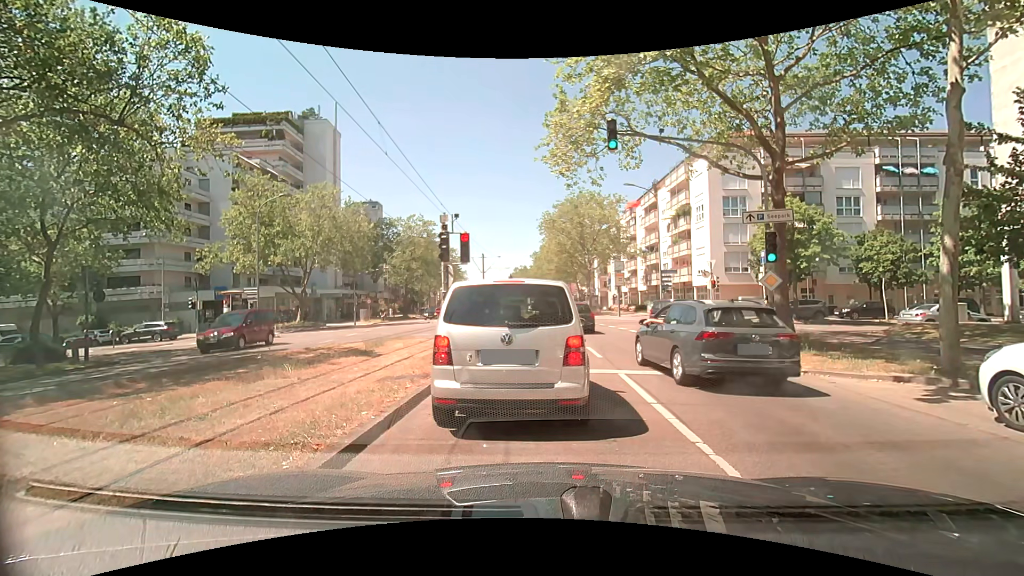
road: tertiary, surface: asphalt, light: Day
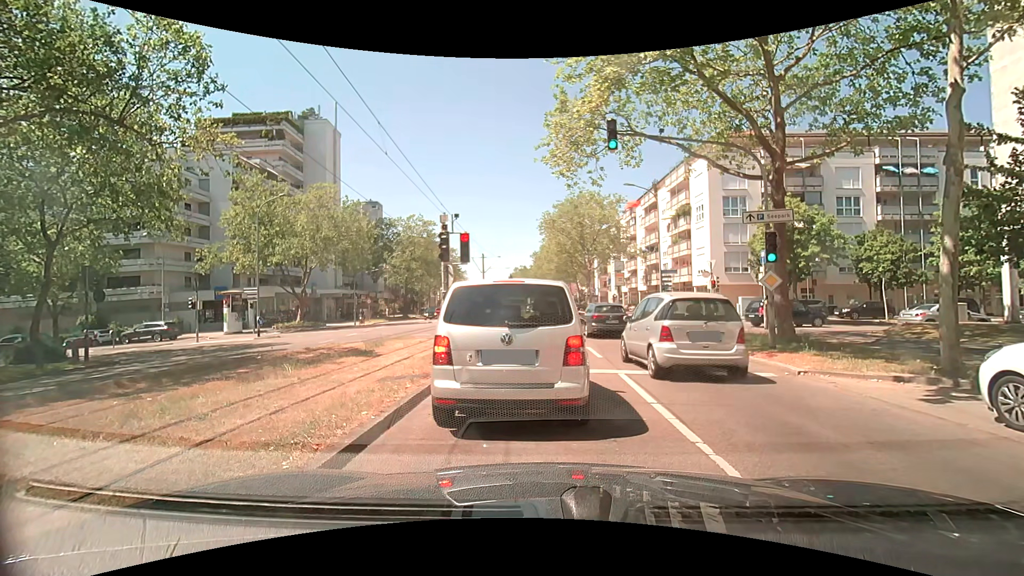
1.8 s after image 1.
(0.0, 0.0) m; 0°
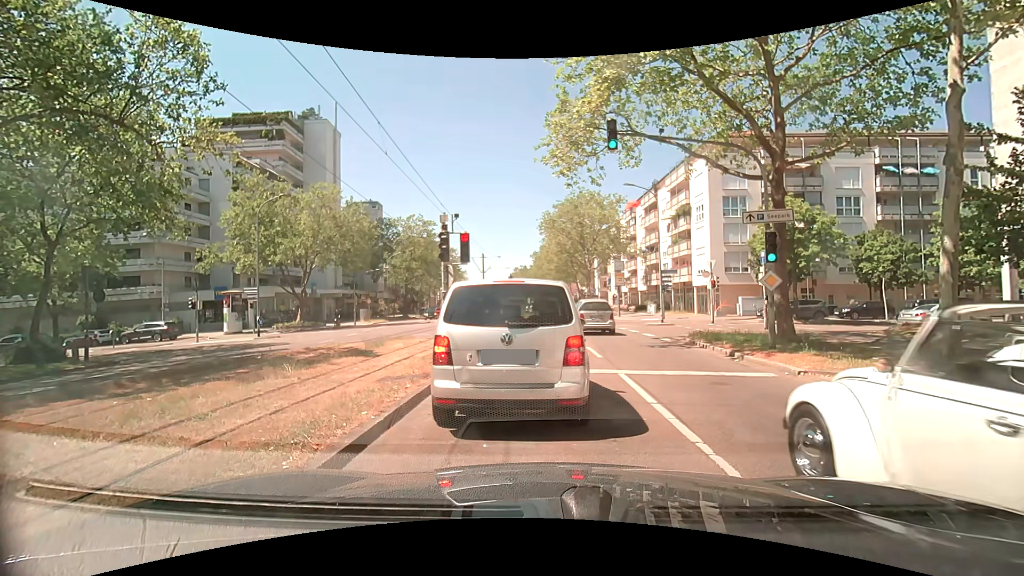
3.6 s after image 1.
(0.0, 0.0) m; 0°
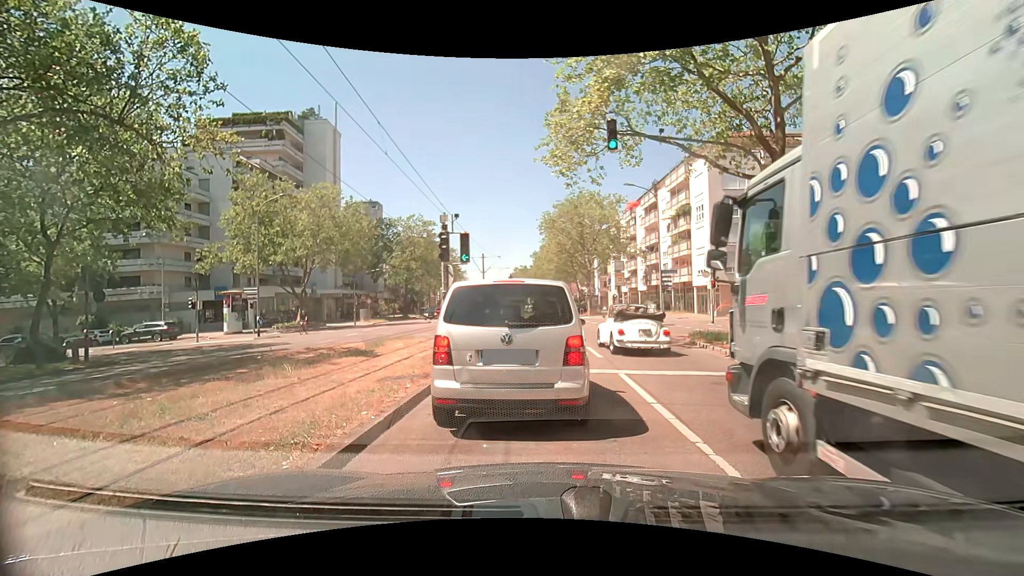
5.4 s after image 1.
(0.0, 0.0) m; 0°
